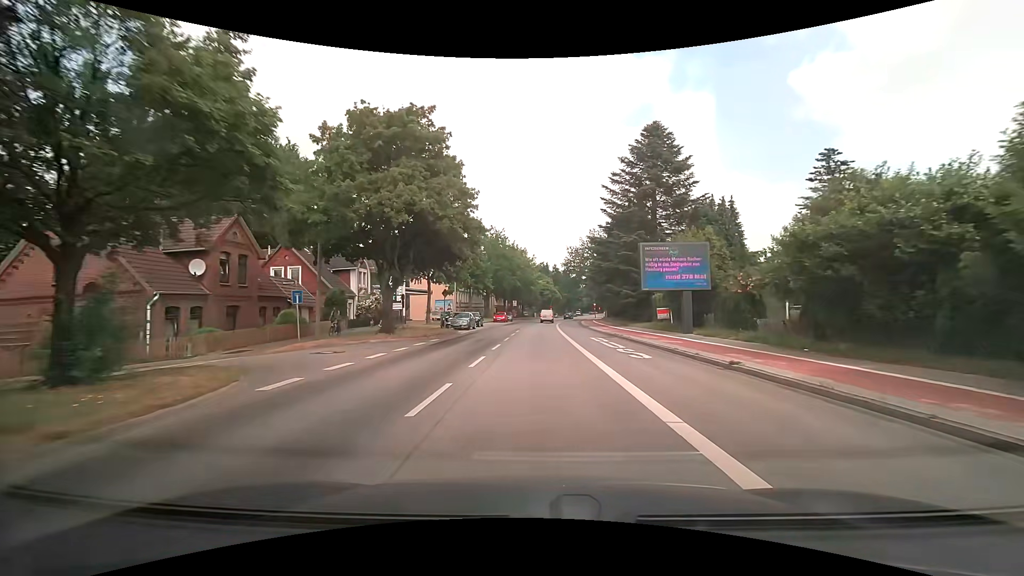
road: secondary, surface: asphalt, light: Day
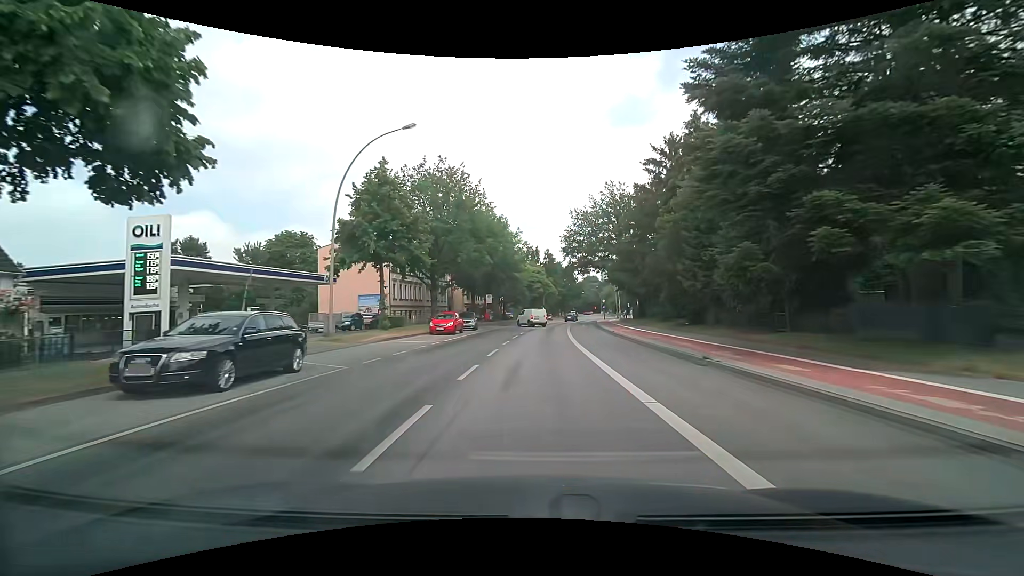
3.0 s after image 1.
(+0.3, +38.2) m; +2°
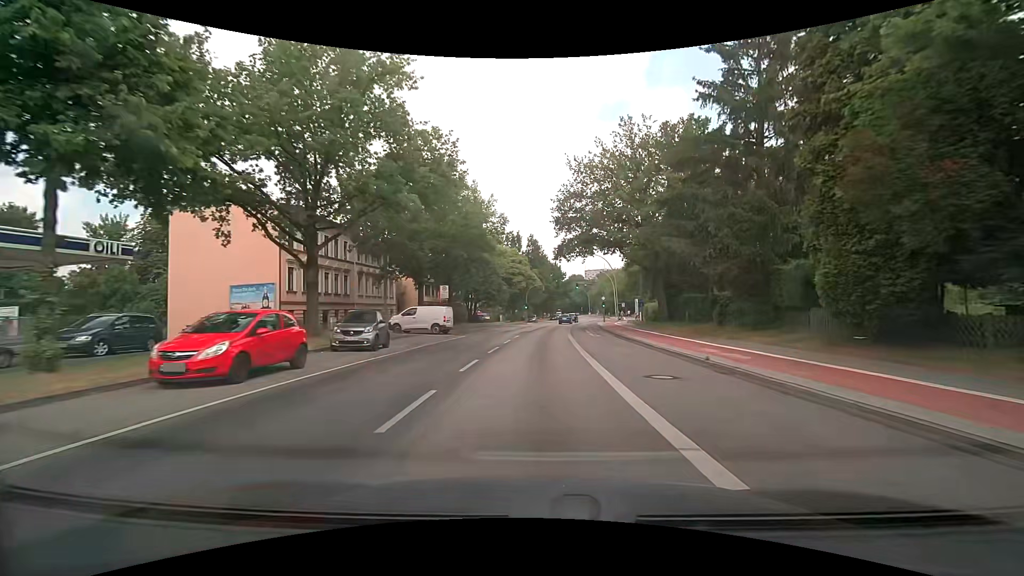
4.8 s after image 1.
(-0.1, +22.6) m; +1°
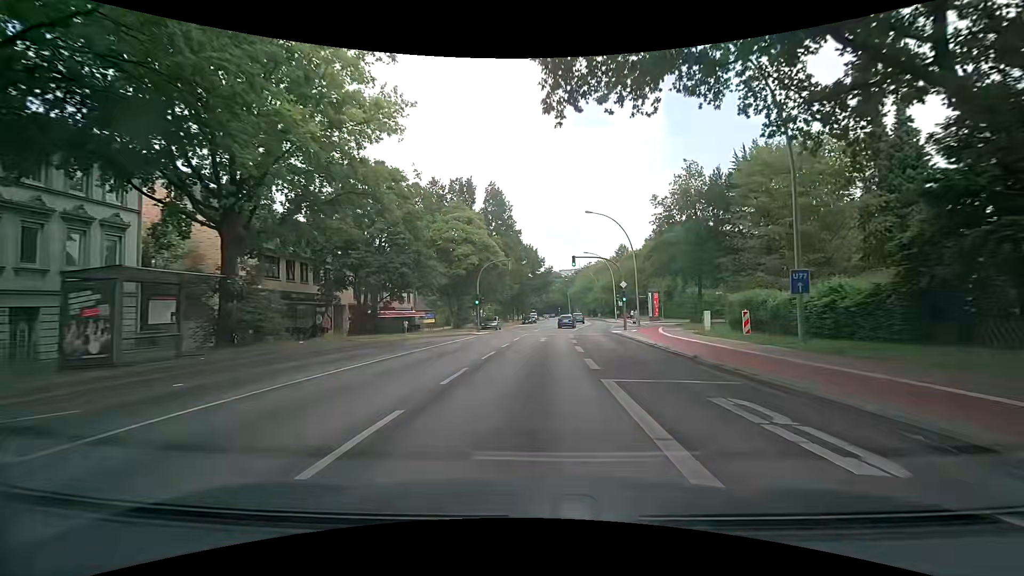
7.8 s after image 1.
(+1.2, +37.6) m; +2°
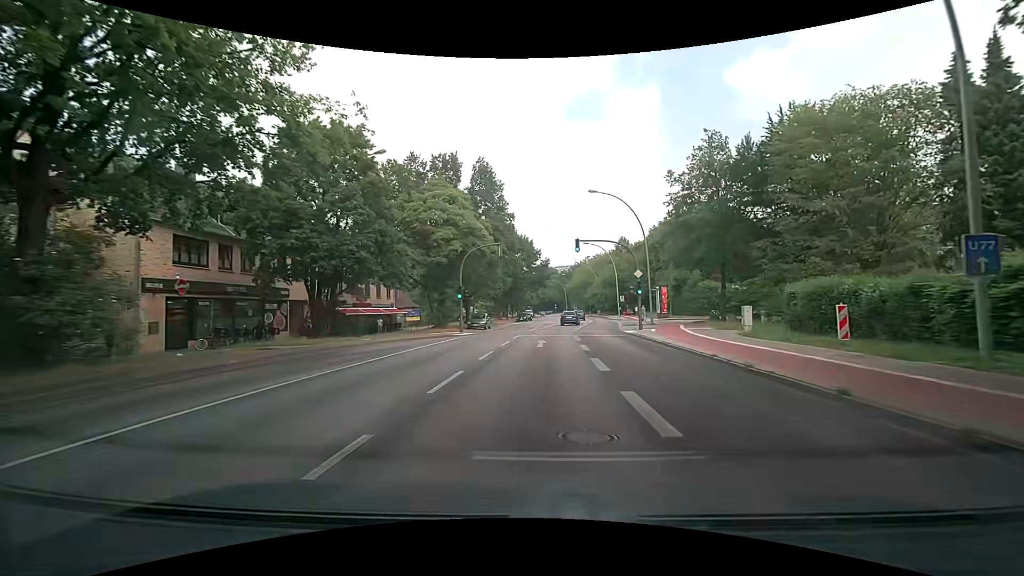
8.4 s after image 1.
(+0.1, +7.5) m; +1°
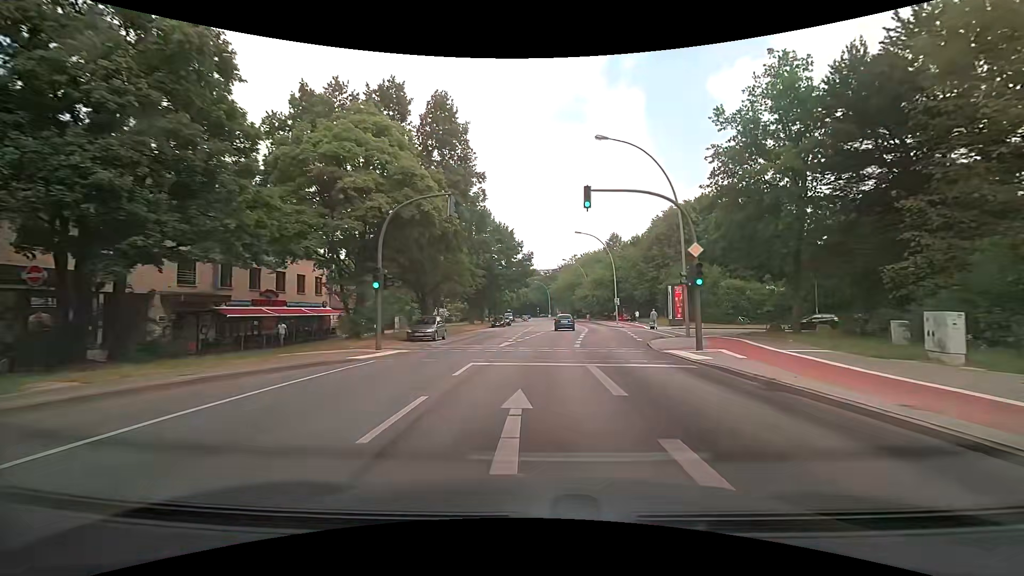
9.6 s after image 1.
(+0.2, +15.1) m; +2°
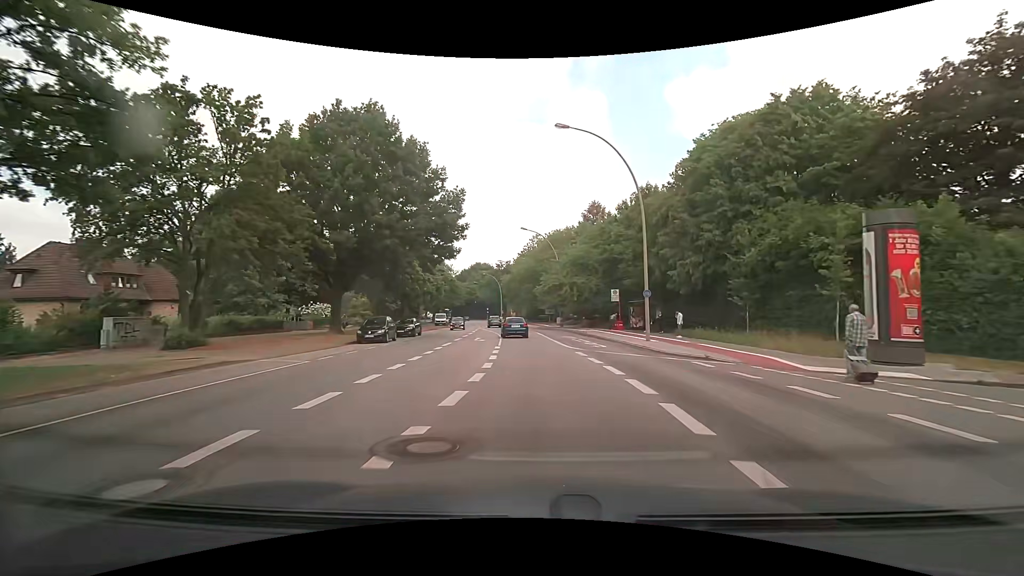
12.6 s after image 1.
(+1.8, +37.6) m; +5°
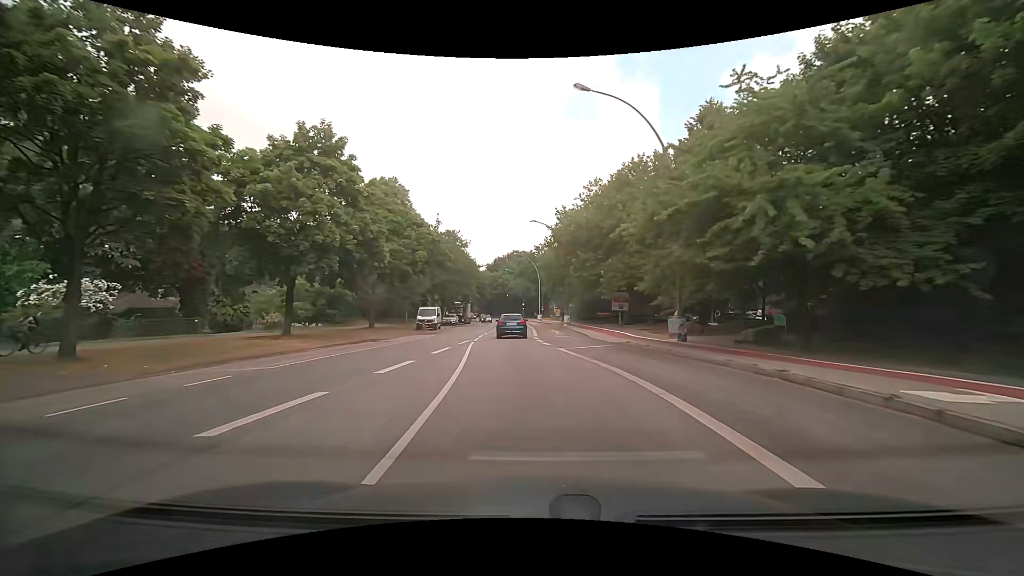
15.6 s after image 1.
(-1.0, +37.7) m; -5°
(0, +10) (-1, +20) (-1, +30) (-2, +40) (-2, +50) (-3, +60) (-3, +70) (-4, +80) (-5, +90) (-6, +100) m
